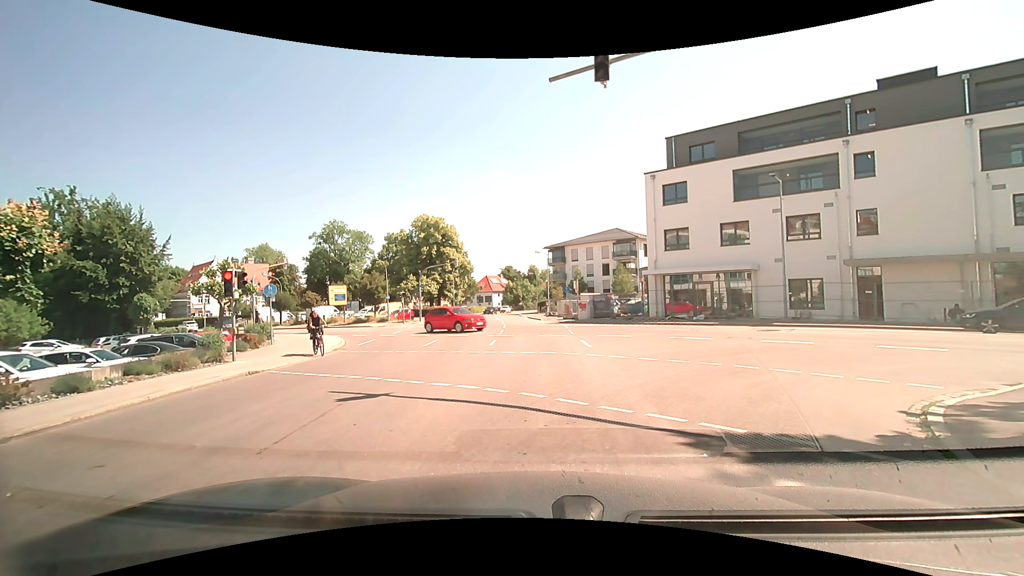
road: tertiary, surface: asphalt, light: Day
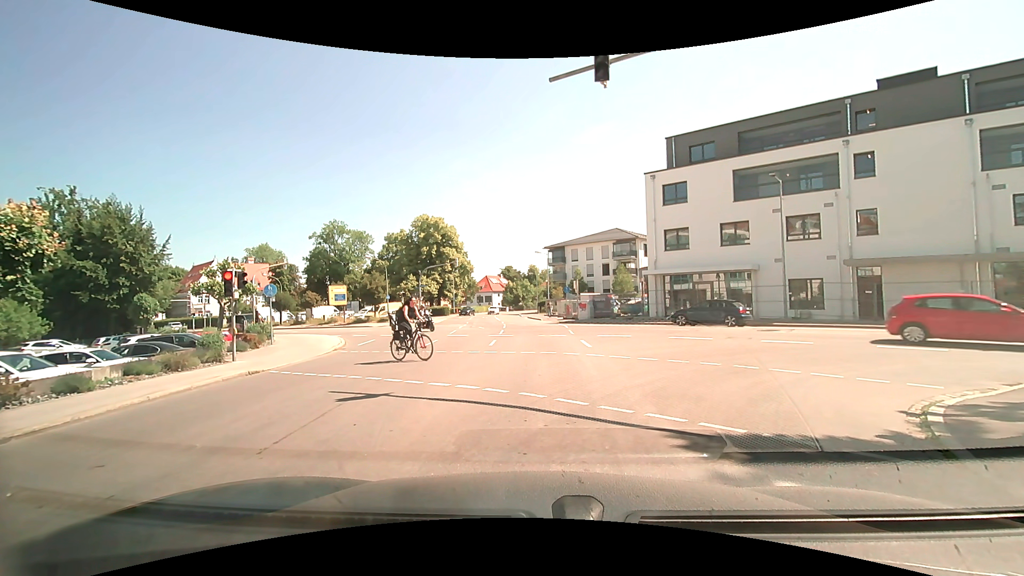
(0.0, 0.0) m; 0°
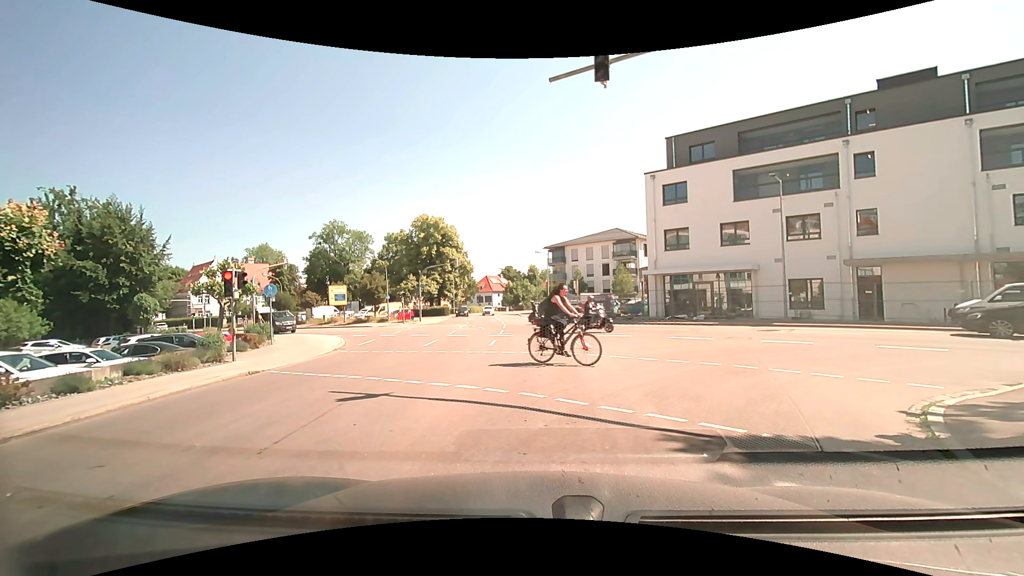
(0.0, 0.0) m; 0°
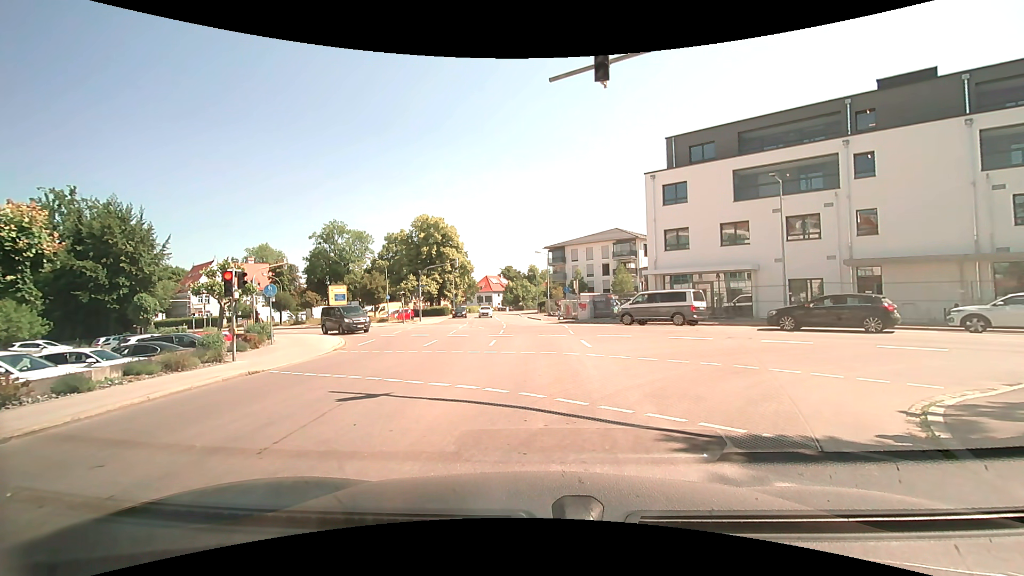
(0.0, 0.0) m; 0°
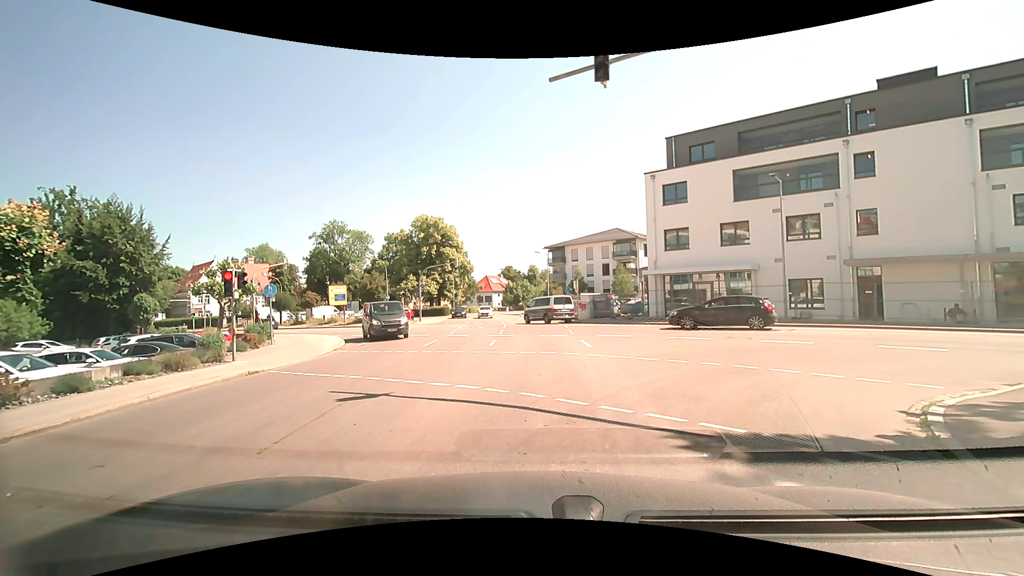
(0.0, 0.0) m; 0°
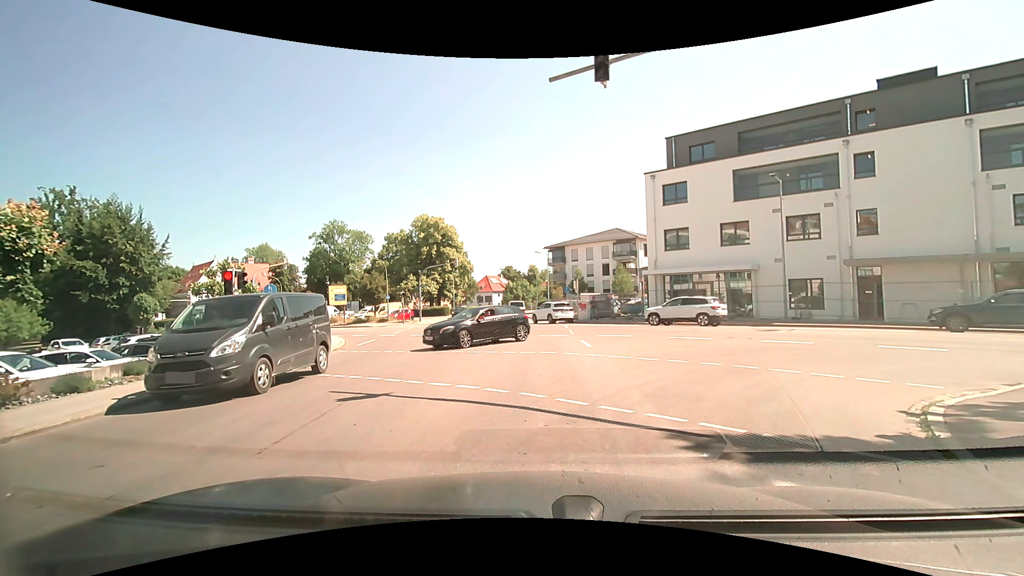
(0.0, 0.0) m; 0°
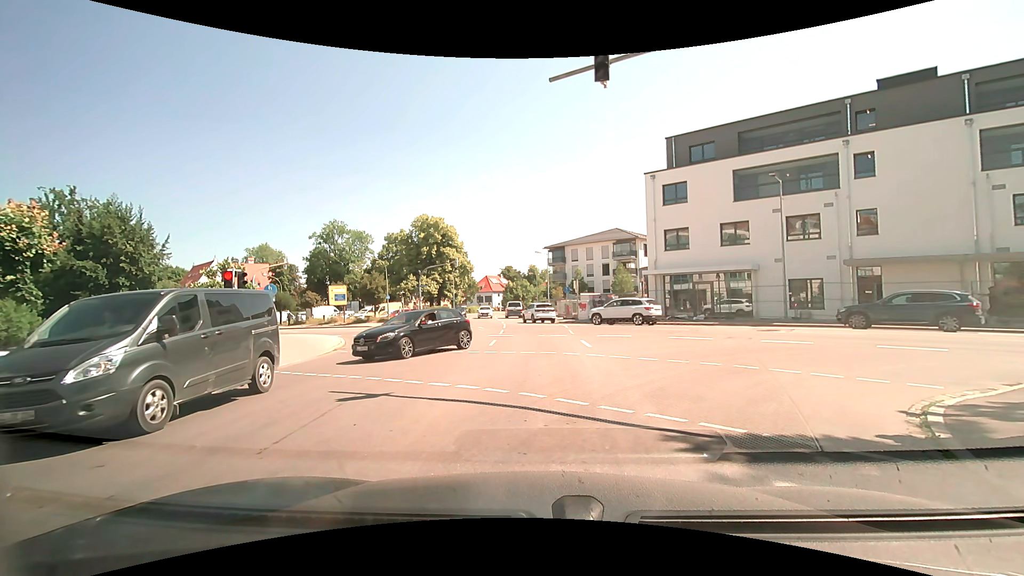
(0.0, 0.0) m; 0°
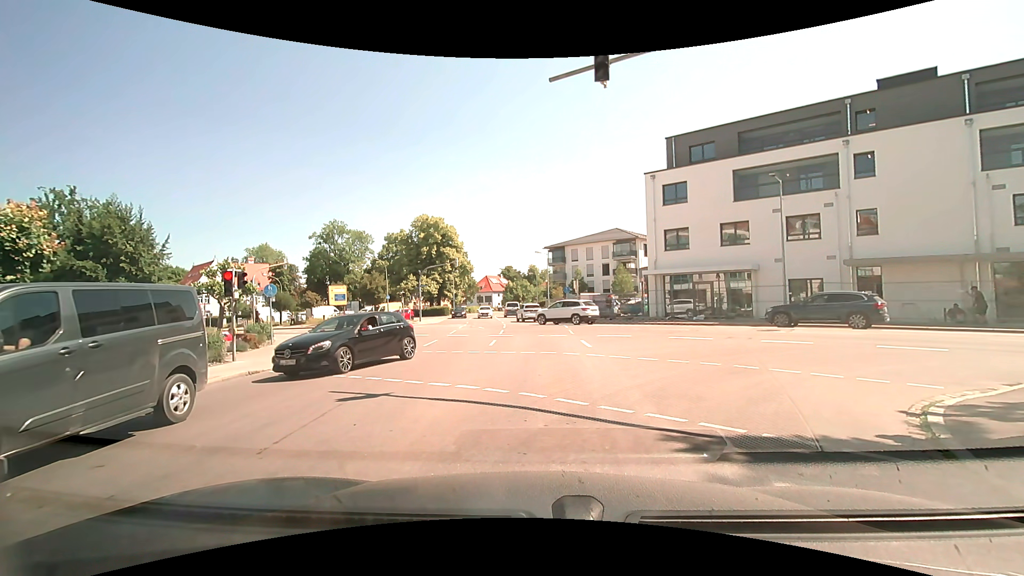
(0.0, 0.0) m; 0°
